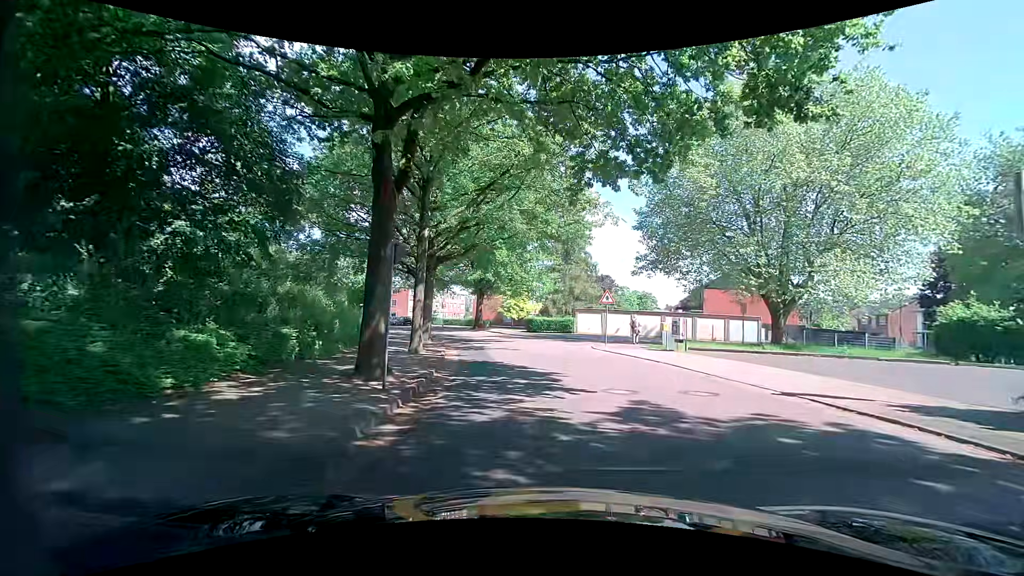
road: tertiary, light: Day
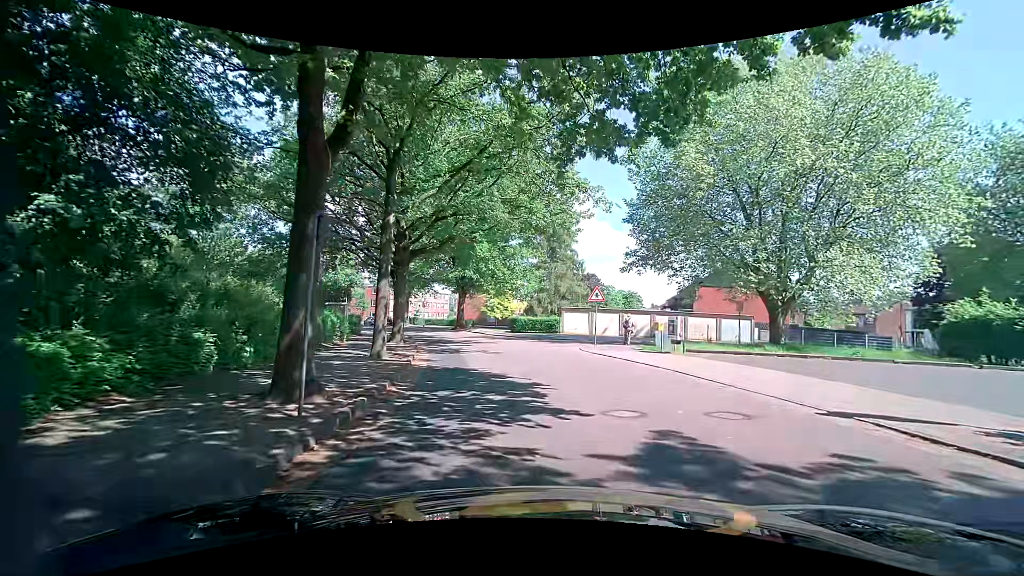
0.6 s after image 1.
(0.0, +2.5) m; +2°
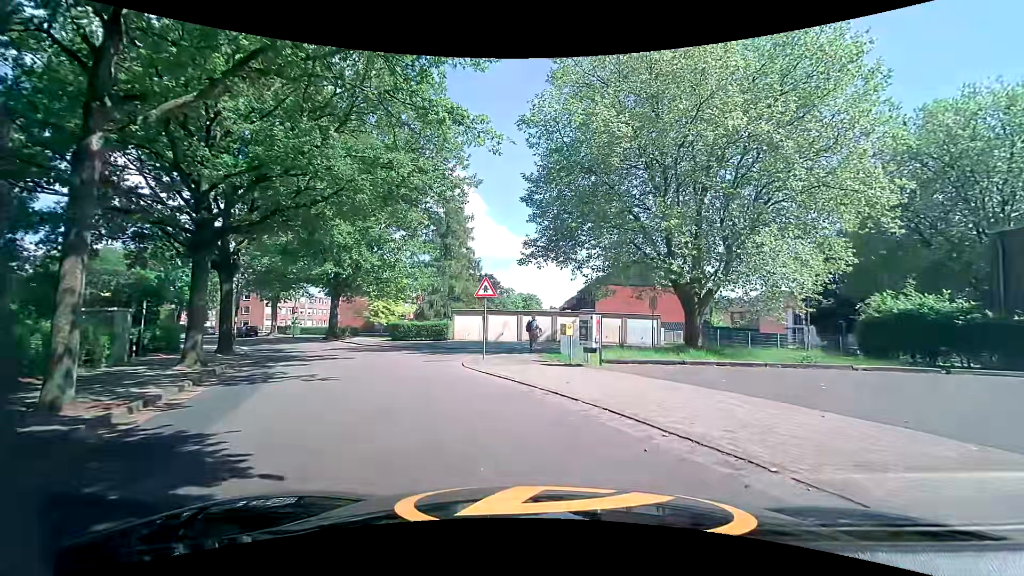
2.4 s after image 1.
(+0.5, +6.9) m; +11°
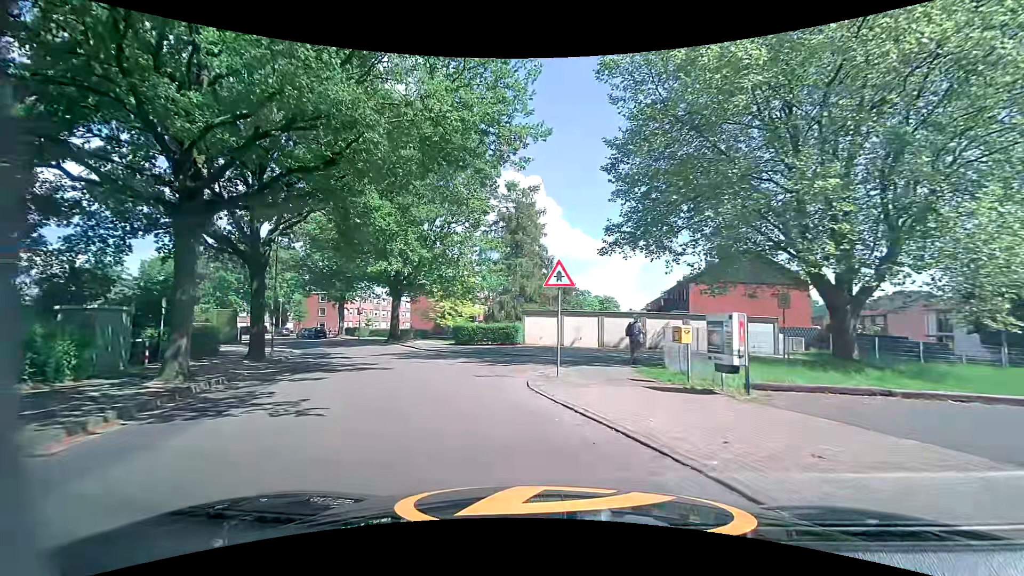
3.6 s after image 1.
(-0.6, +5.5) m; -10°
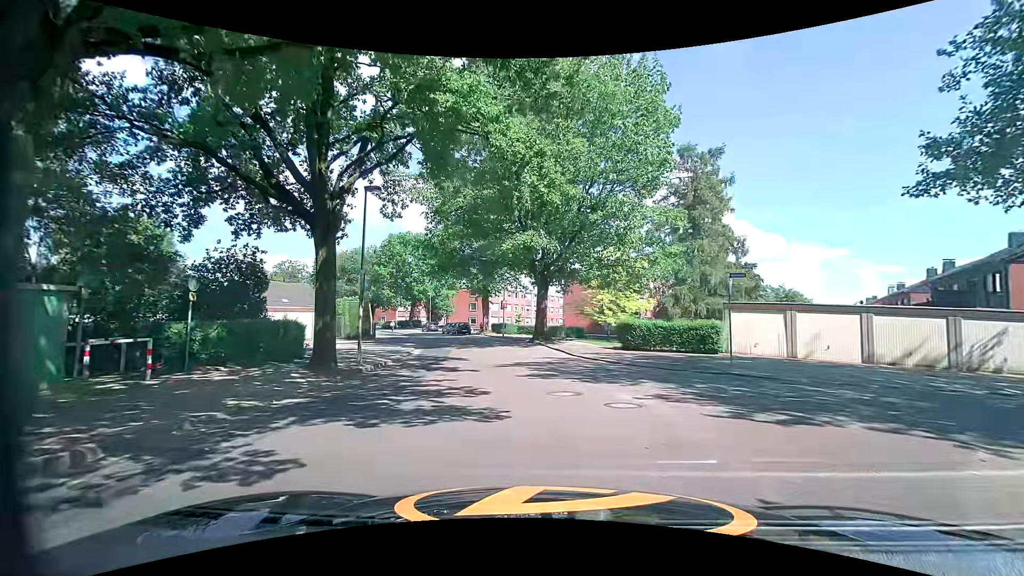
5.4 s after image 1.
(-1.8, +9.9) m; -18°
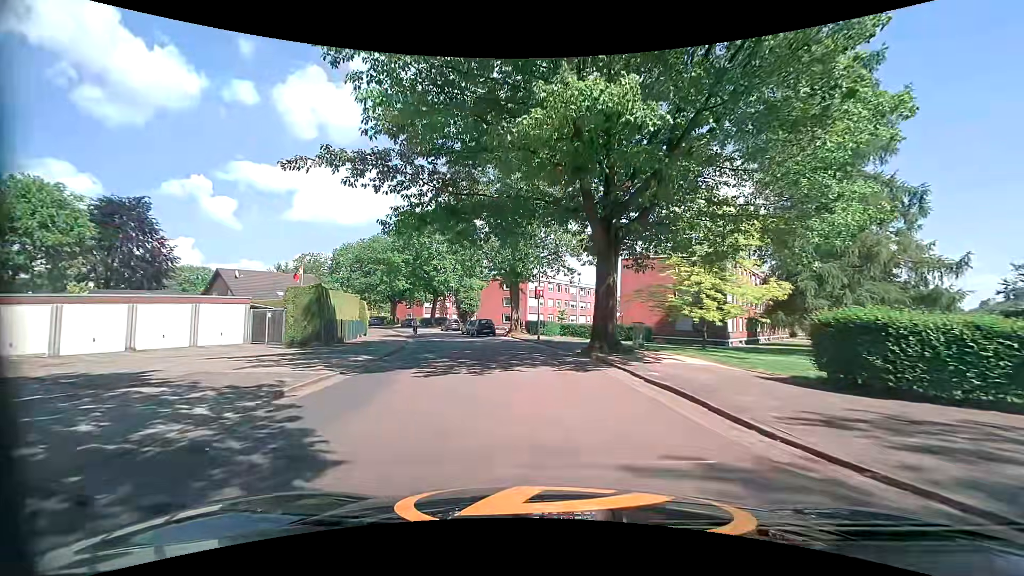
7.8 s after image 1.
(-0.7, +16.1) m; -4°
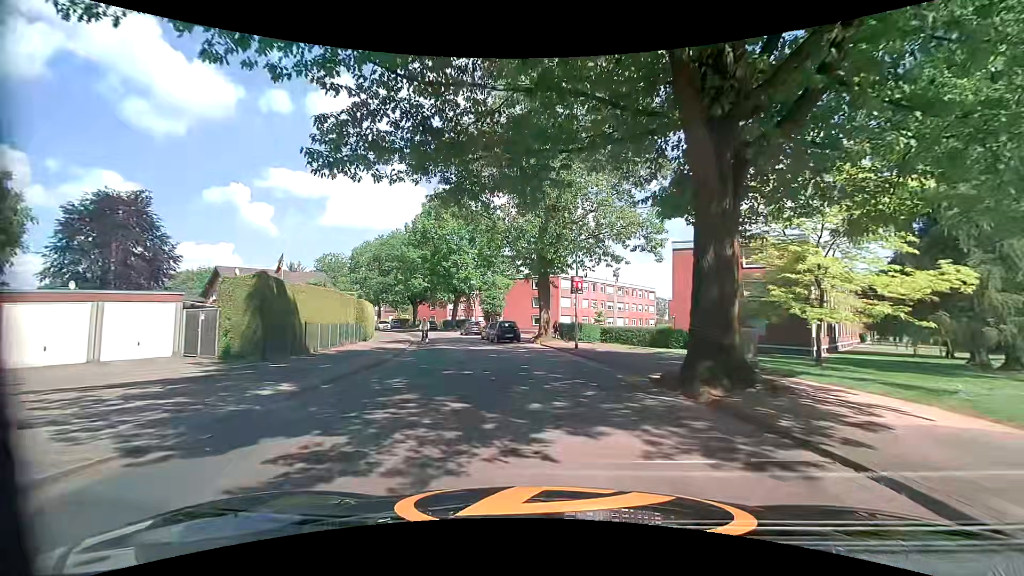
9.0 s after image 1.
(-0.4, +8.2) m; -4°
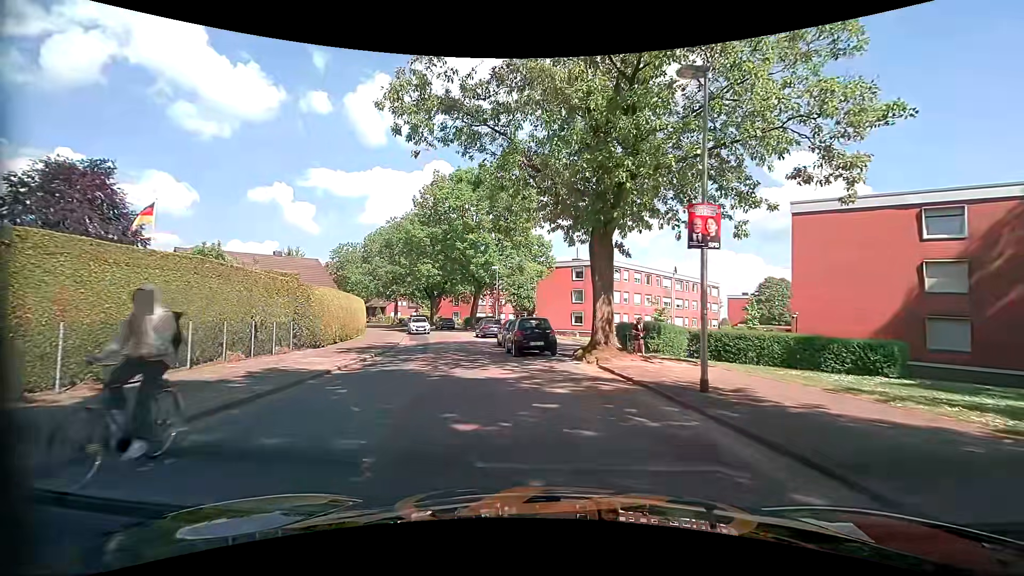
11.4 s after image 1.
(-0.8, +14.0) m; -6°
(0, +10) (-2, +20) (-5, +29) (-6, +39) (-8, +49) (-12, +58) (-16, +67) (-20, +77) (-25, +85) (-29, +94) m
